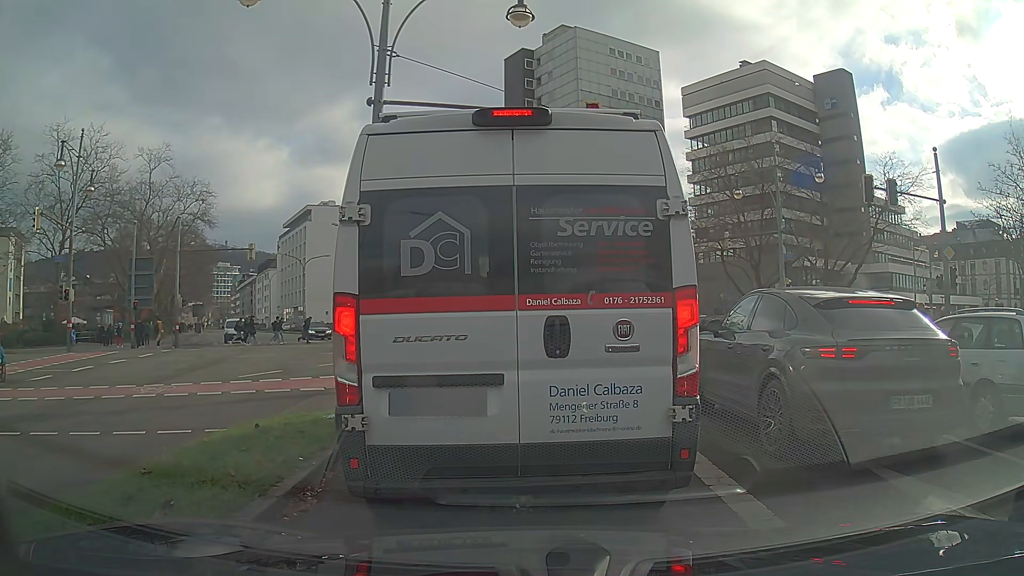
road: secondary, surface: asphalt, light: Day
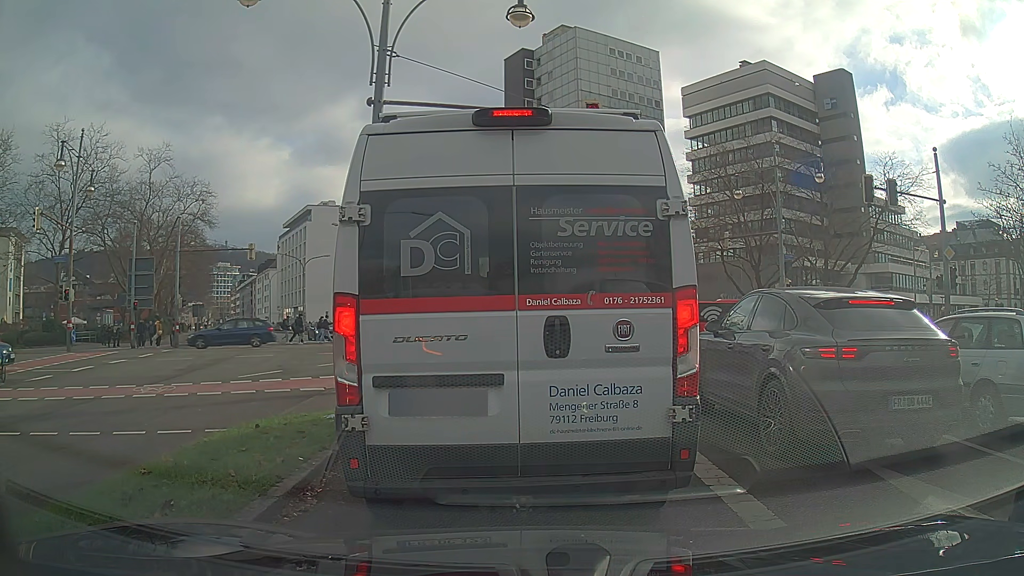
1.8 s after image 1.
(0.0, 0.0) m; 0°
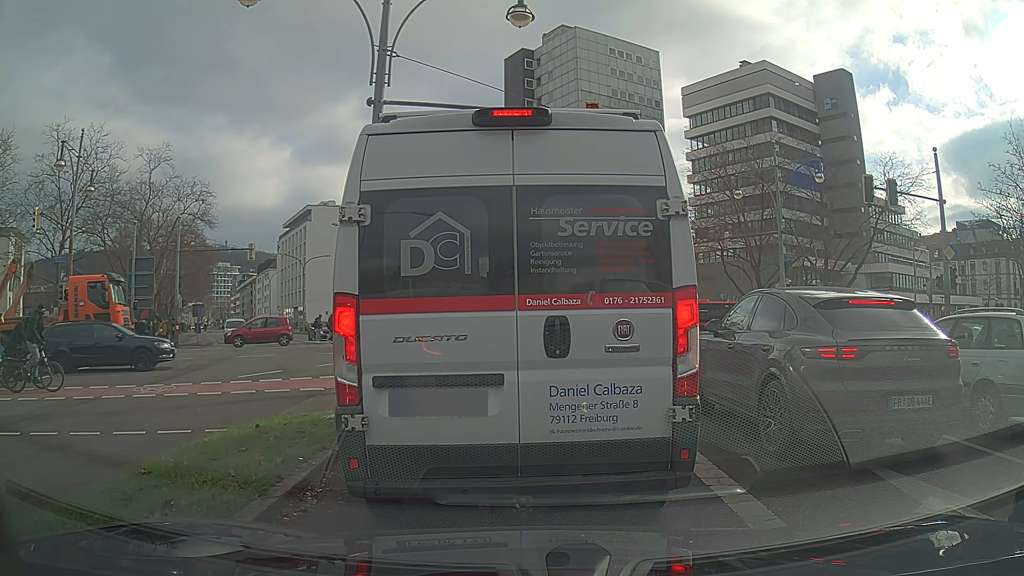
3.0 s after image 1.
(0.0, 0.0) m; 0°
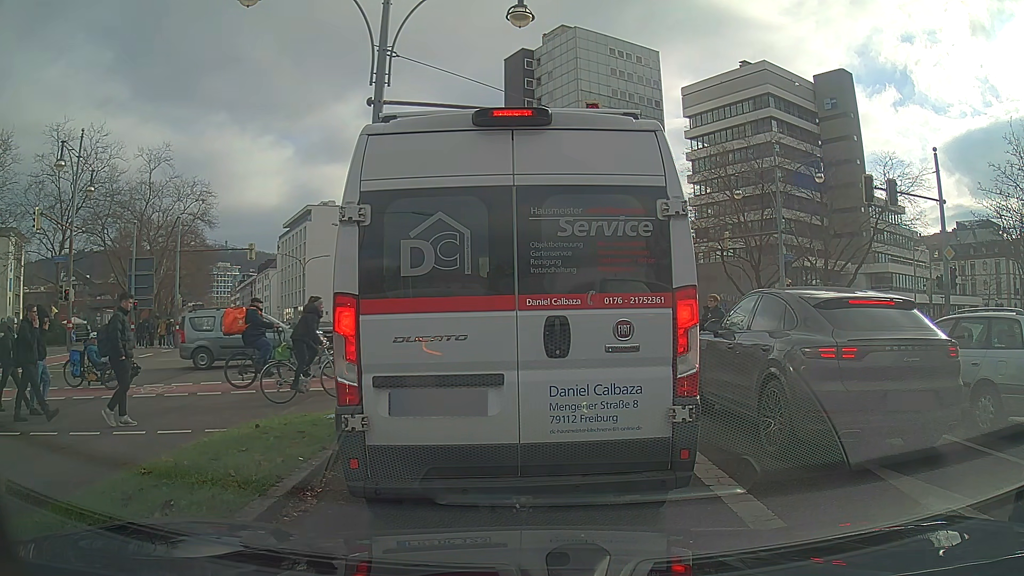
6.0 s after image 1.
(0.0, 0.0) m; 0°
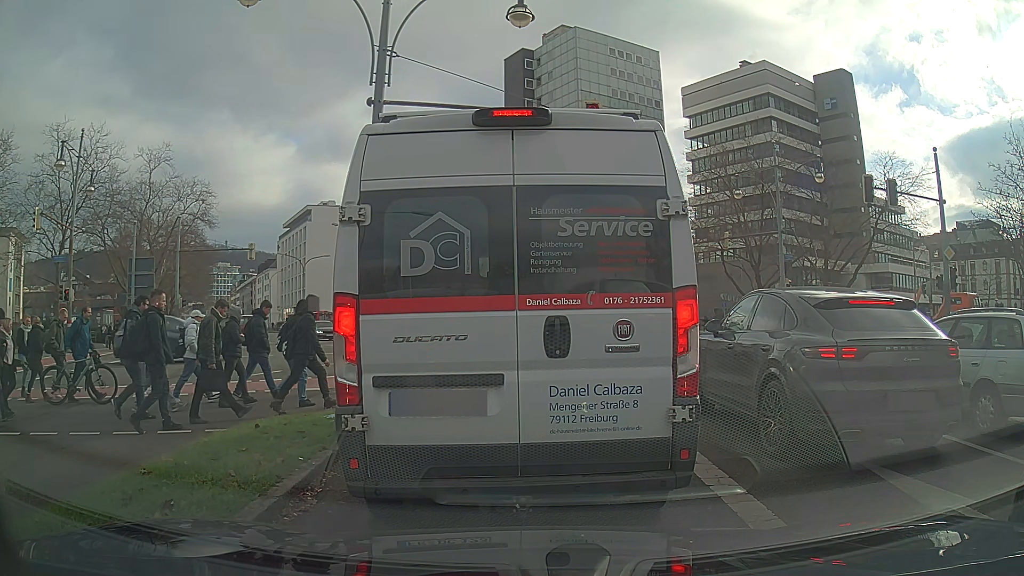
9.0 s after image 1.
(0.0, 0.0) m; 0°
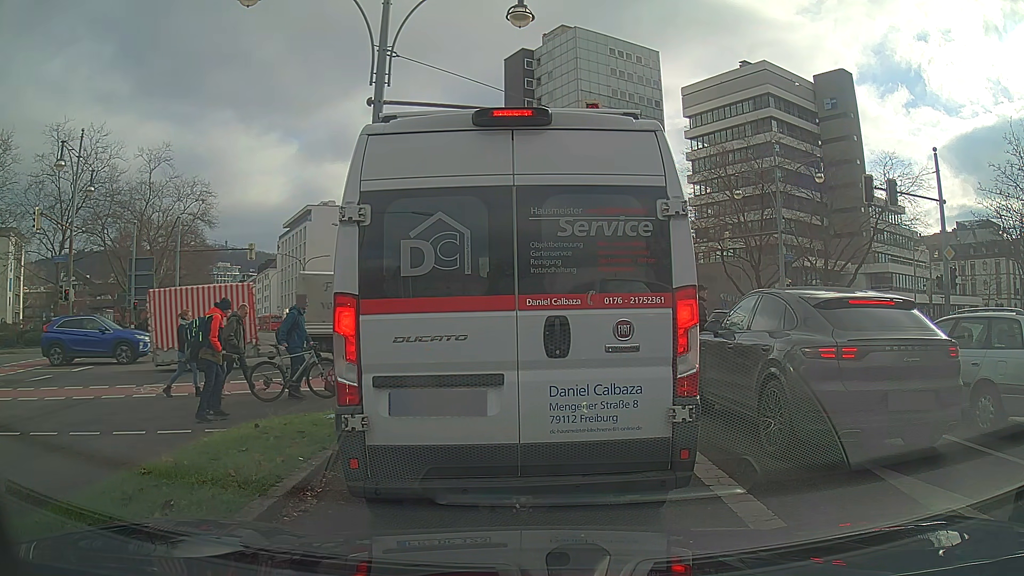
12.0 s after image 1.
(0.0, 0.0) m; 0°
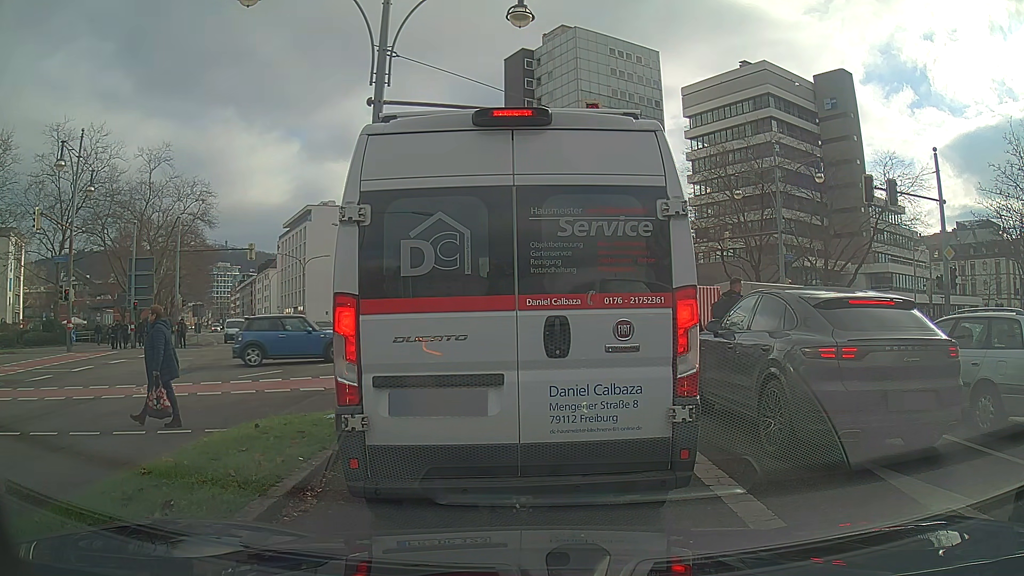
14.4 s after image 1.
(0.0, 0.0) m; 0°
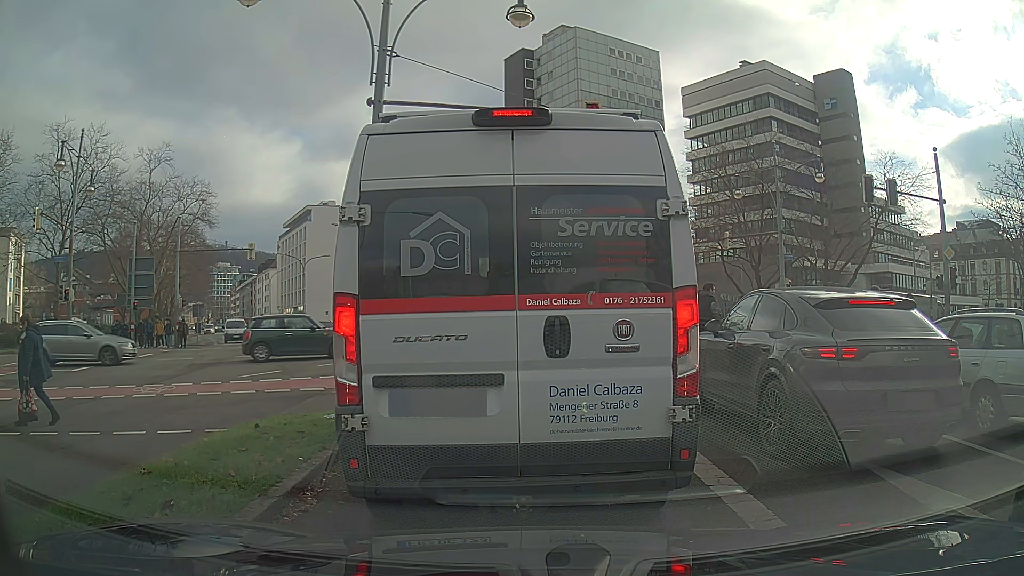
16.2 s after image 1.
(0.0, 0.0) m; 0°
(0, +10) (-1, +20) (-7, +28) (-16, +31) (-25, +29) (-35, +25) (-44, +22) (-53, +18) (-63, +14) (-72, +11) m
